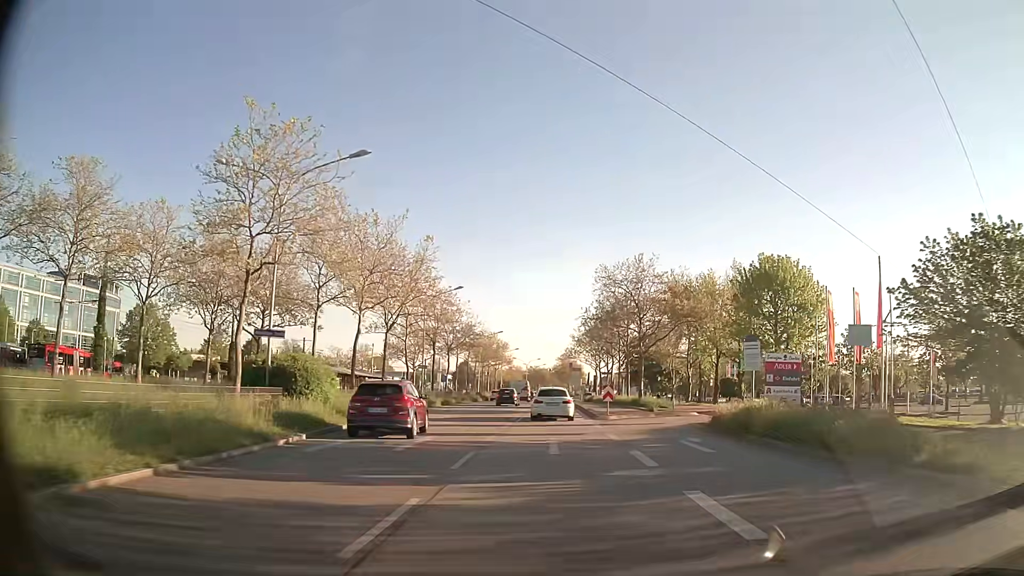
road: primary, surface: asphalt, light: Day
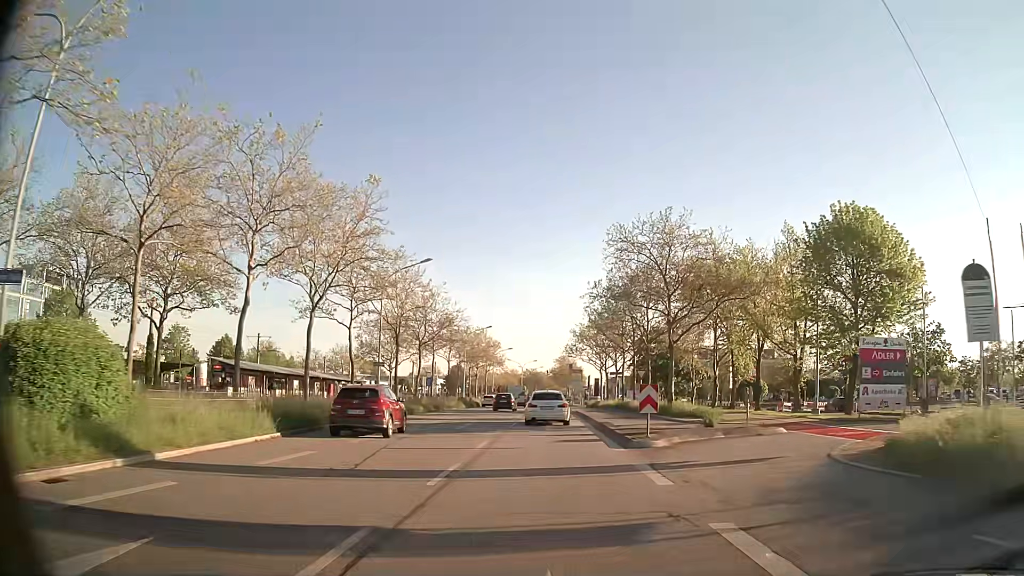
(0.0, +14.1) m; 0°
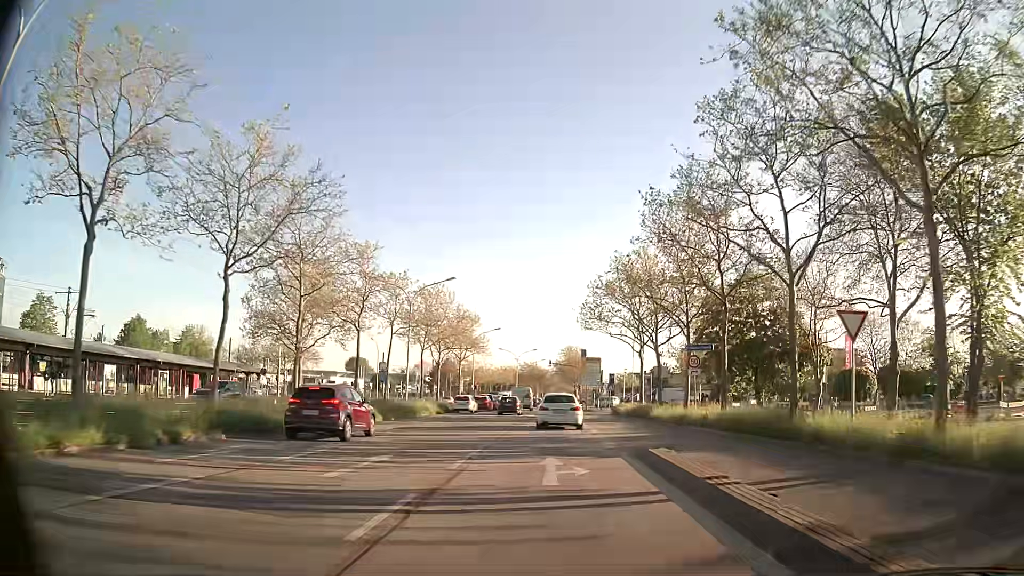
(-0.3, +35.2) m; 0°
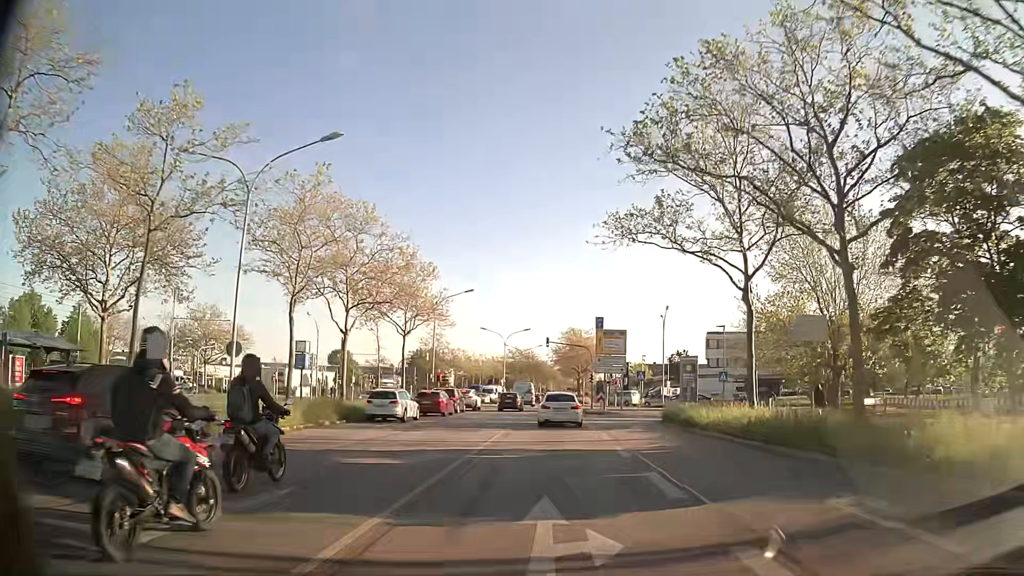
(-0.1, +28.0) m; -1°
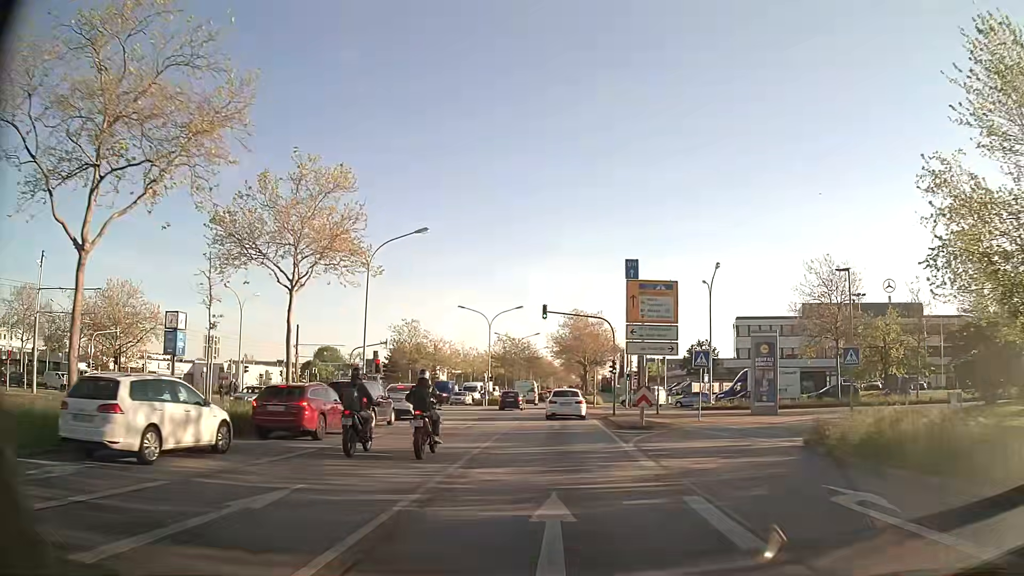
(+0.1, +21.2) m; 0°
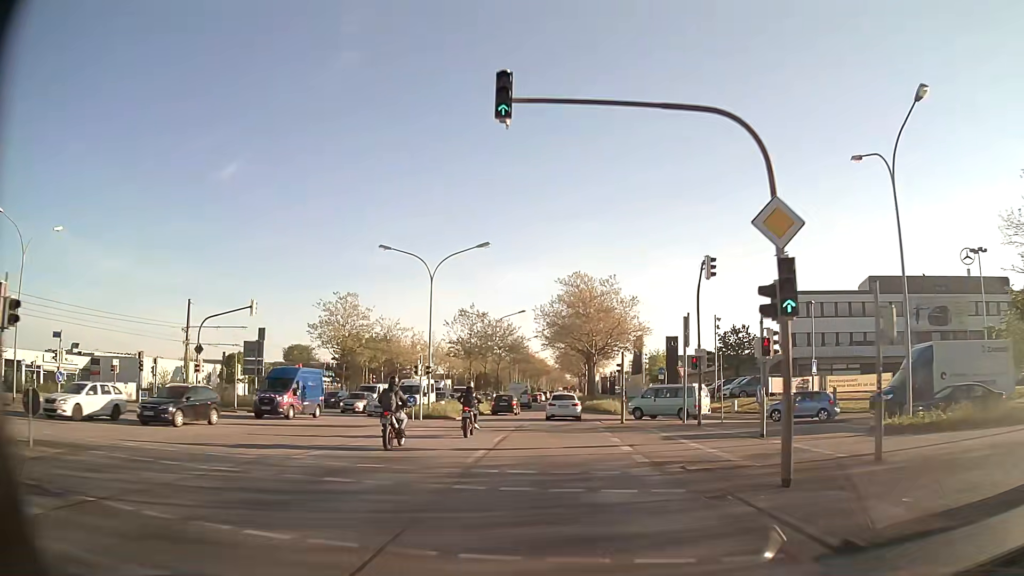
(+0.3, +29.4) m; +1°
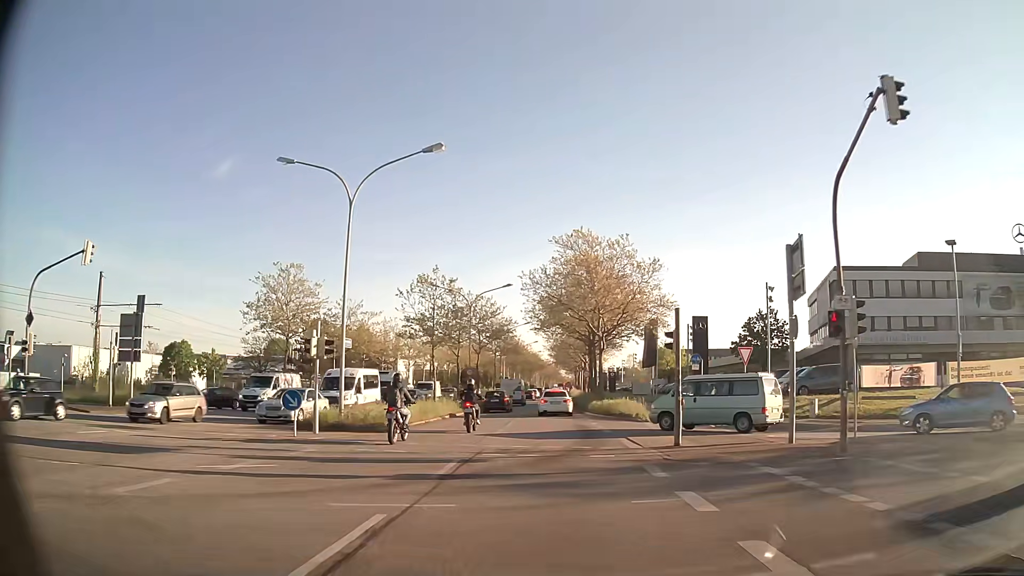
(0.0, +15.0) m; 0°
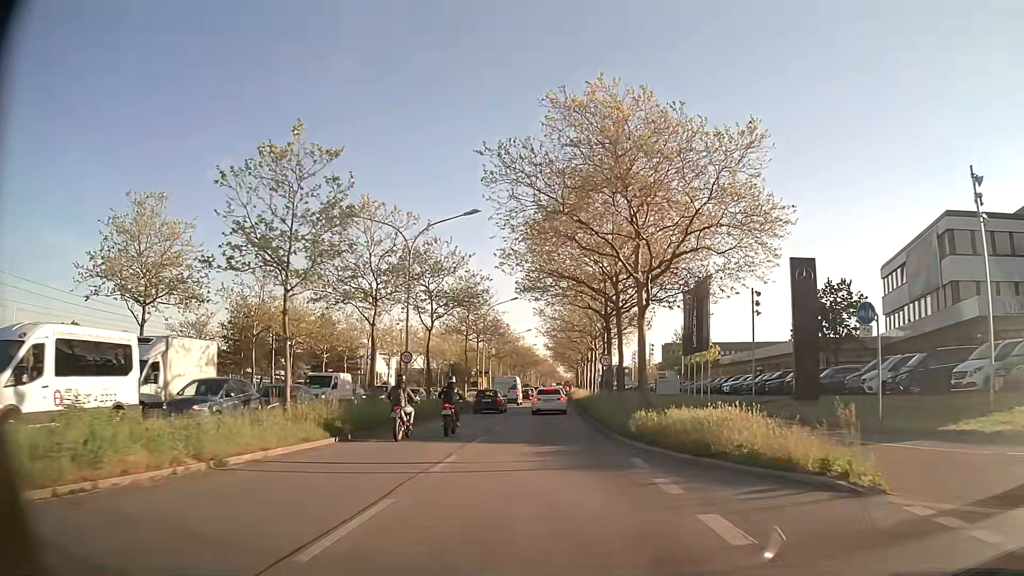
(+0.1, +22.4) m; 0°
(0, +10) (0, +20) (0, +30) (0, +40) (0, +50) (0, +60) (0, +70) (+1, +80) (+1, +90) (+1, +100) m
